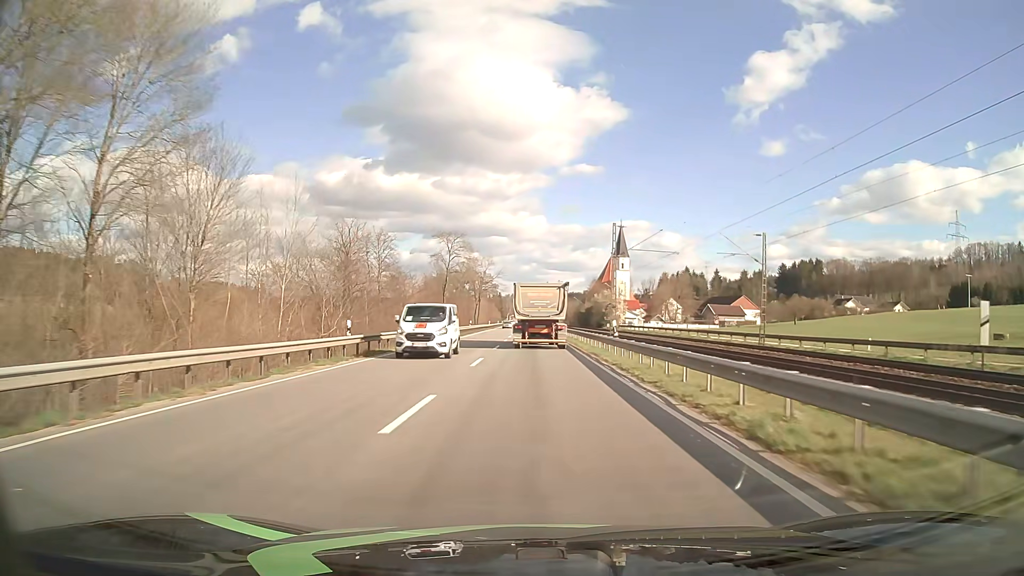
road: primary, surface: asphalt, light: Day
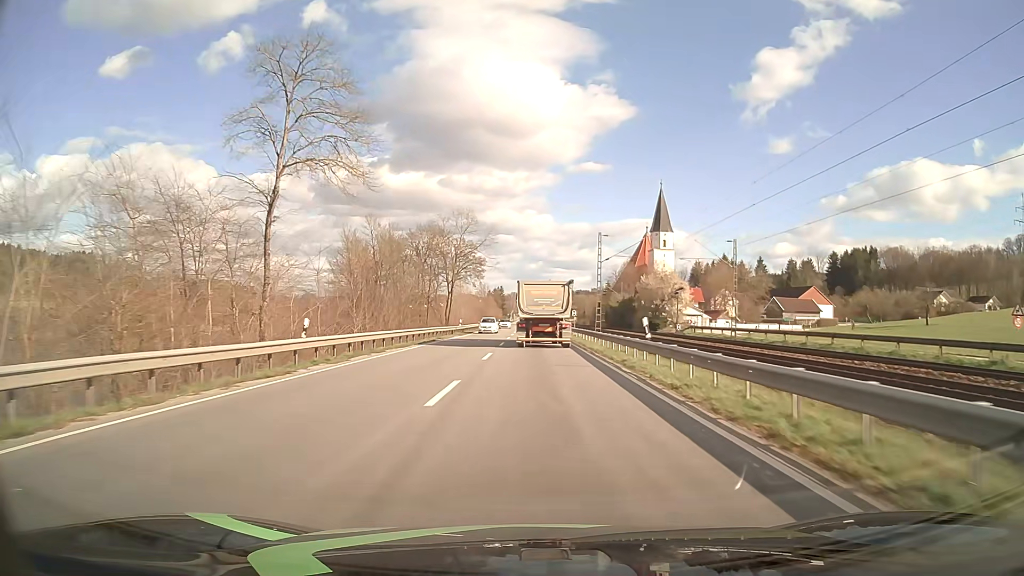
(-0.4, +58.2) m; -1°
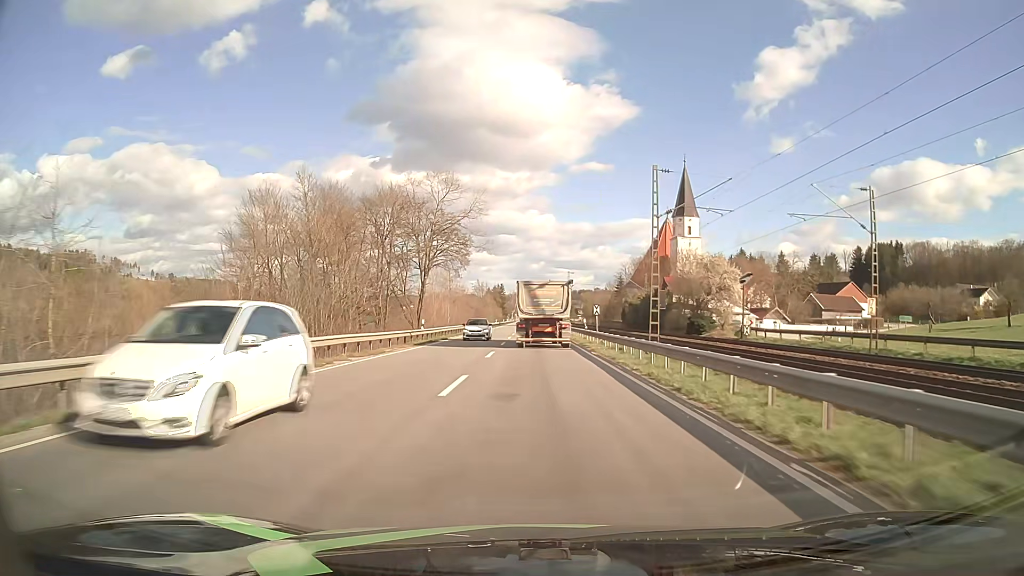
(0.0, +22.8) m; 0°
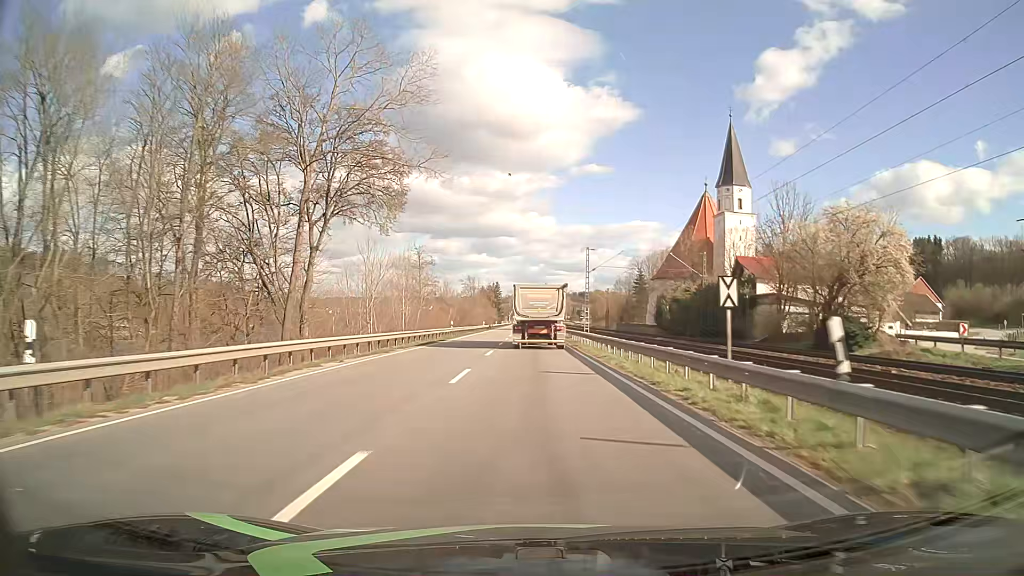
(0.0, +33.3) m; 0°
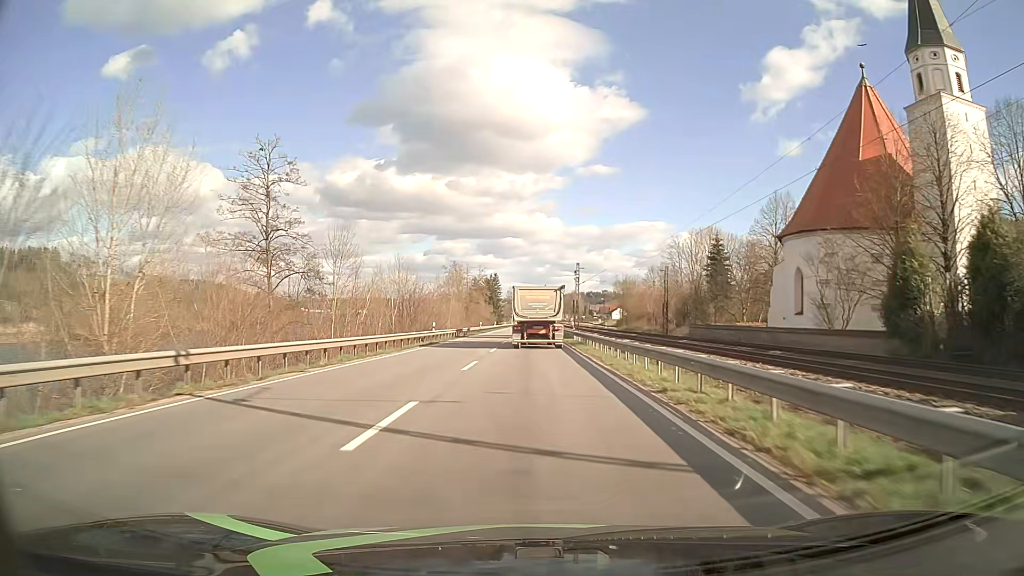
(-0.1, +56.4) m; 0°
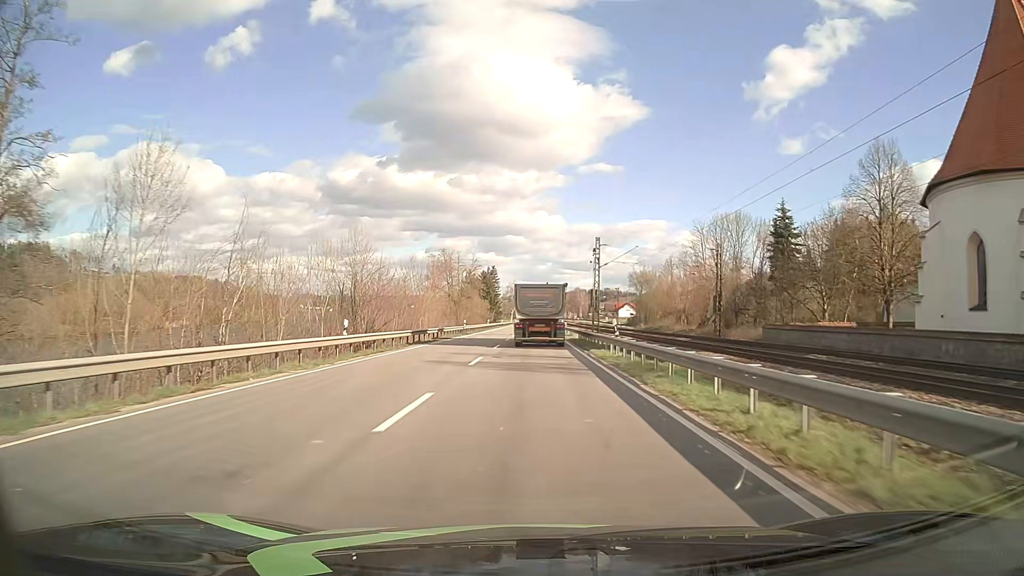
(-0.1, +23.0) m; 0°
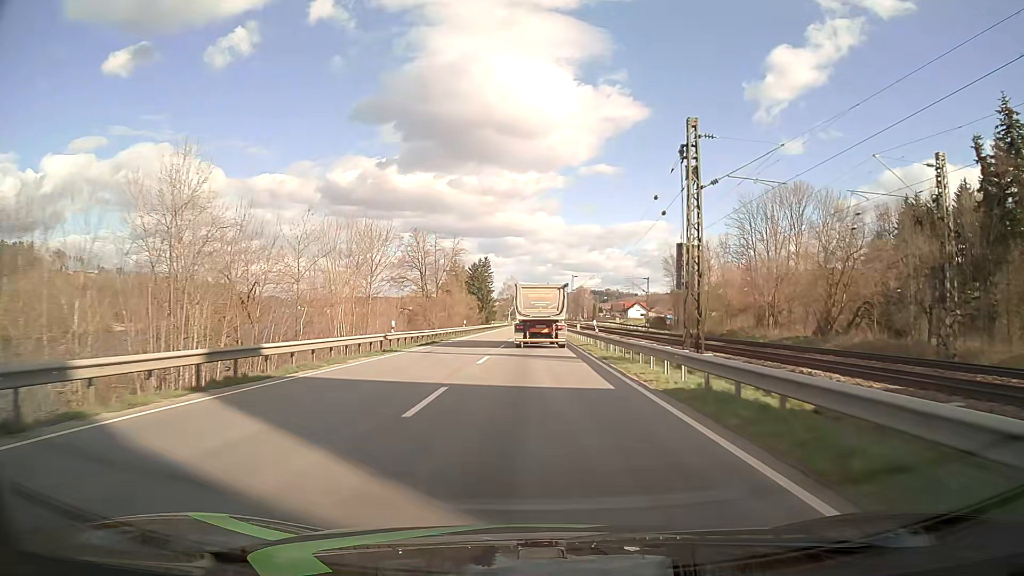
(-0.1, +35.2) m; 0°
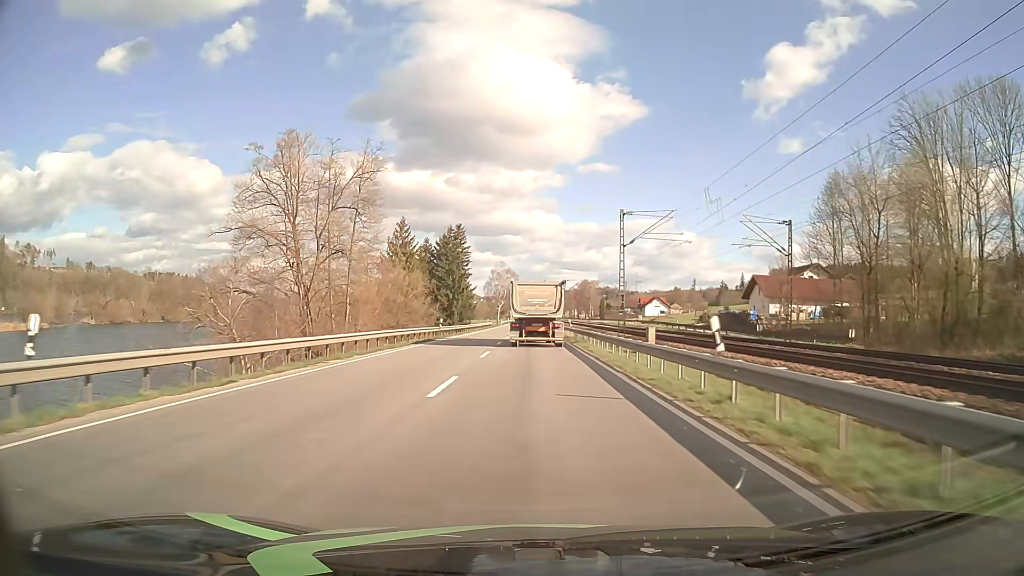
(+0.1, +58.2) m; 0°
(0, +10) (0, +20) (0, +30) (0, +40) (0, +50) (0, +60) (0, +70) (0, +80) (0, +90) (0, +100) m
